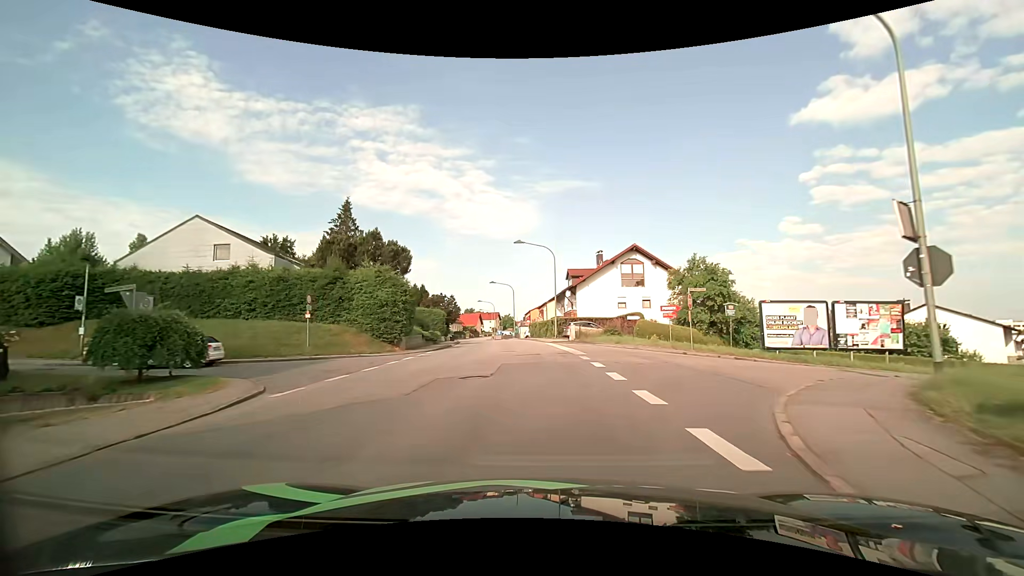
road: unclassified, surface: asphalt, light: Day
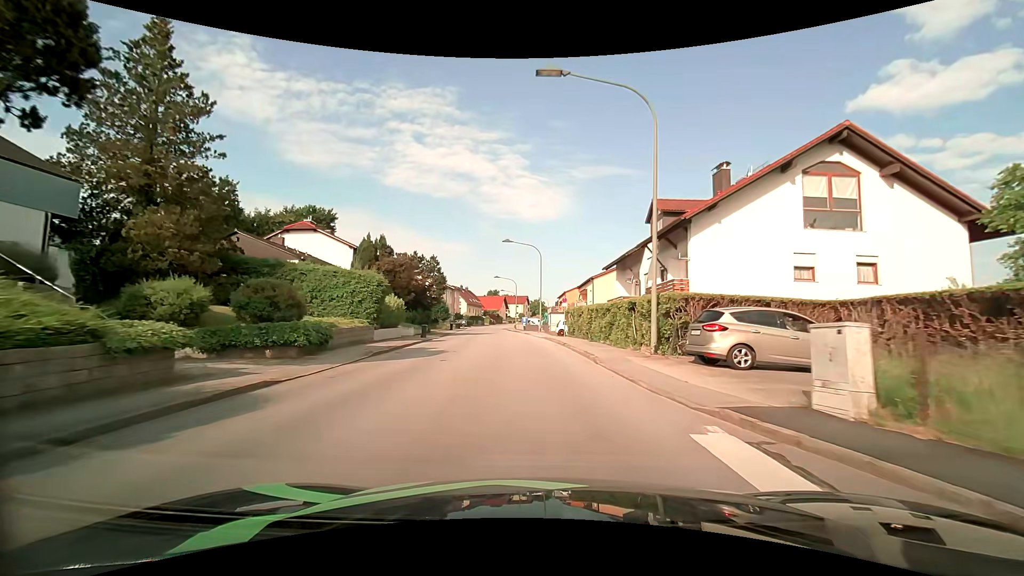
(-0.8, +31.2) m; -4°
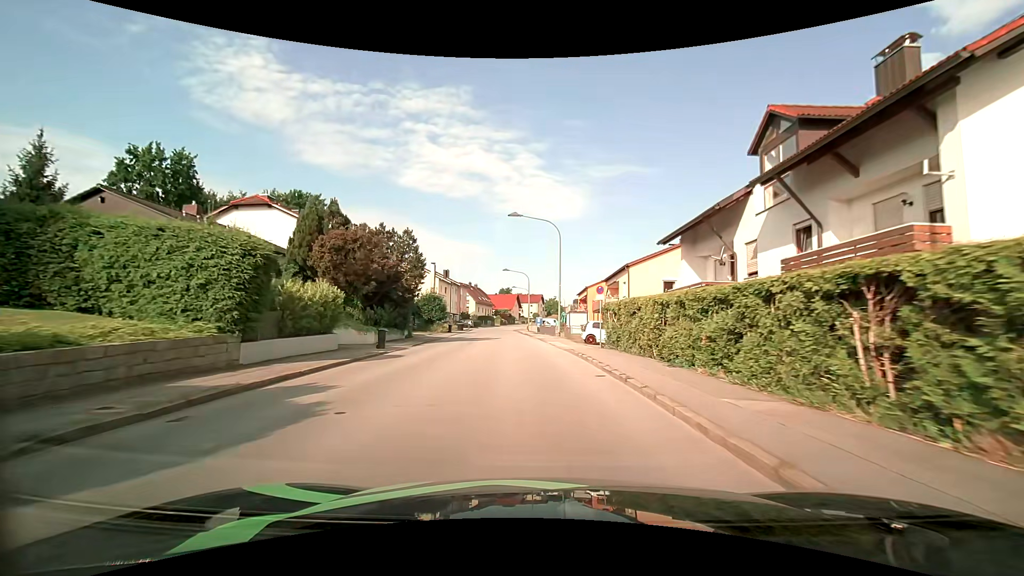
(-0.2, +12.9) m; -2°
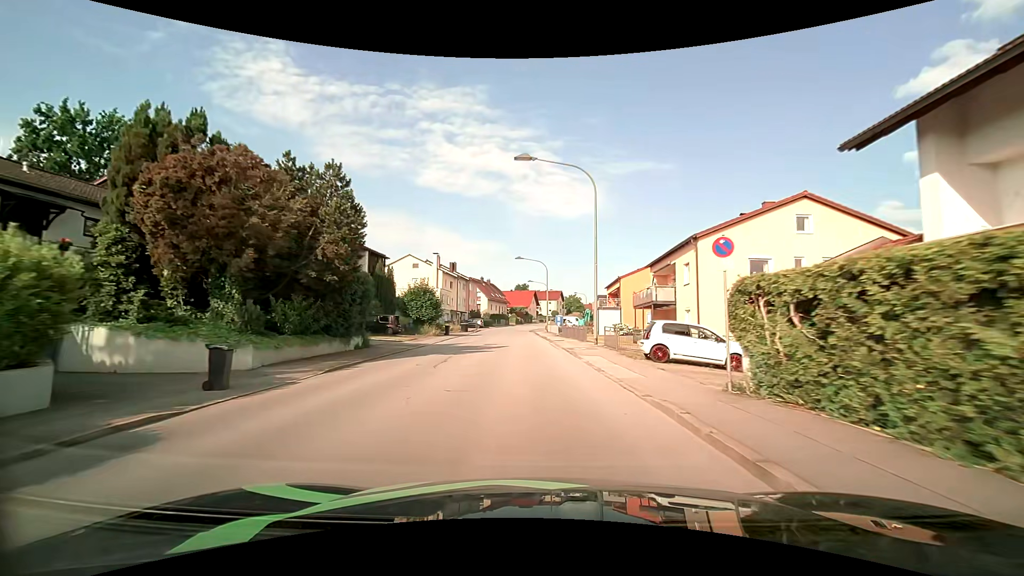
(-0.2, +13.2) m; -2°
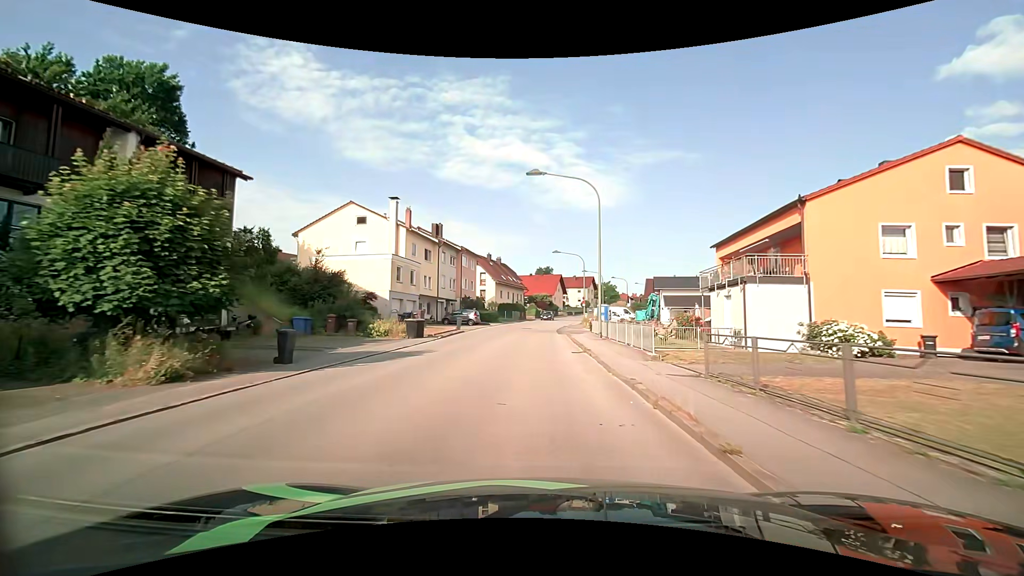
(-0.7, +33.8) m; -2°
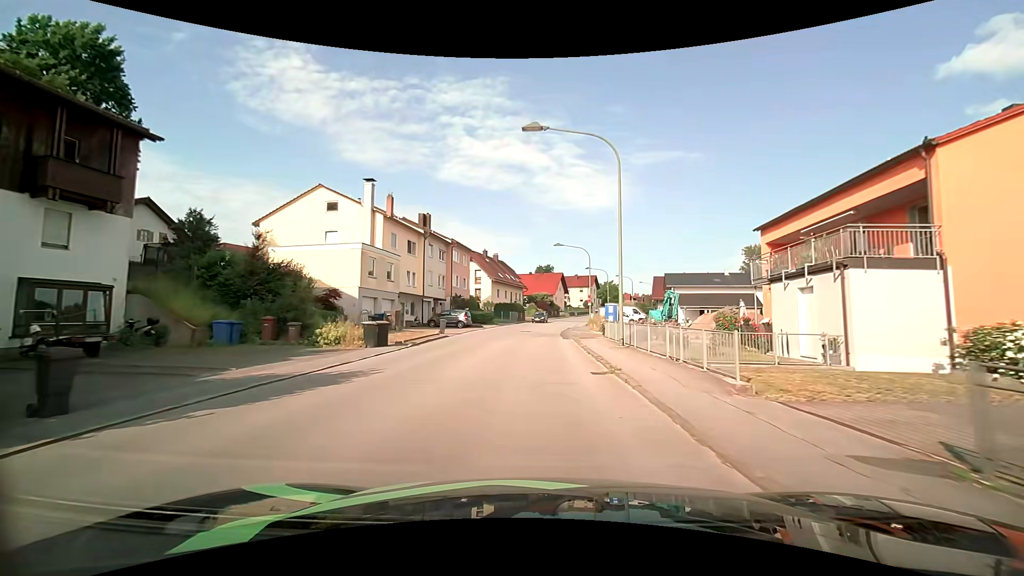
(0.0, +6.7) m; 0°
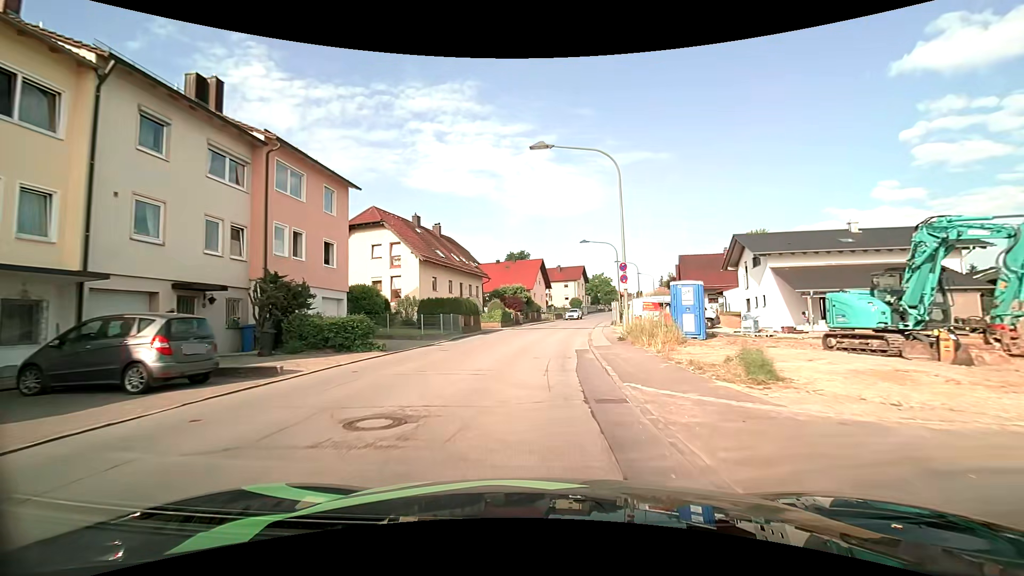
(+0.6, +33.0) m; +3°
